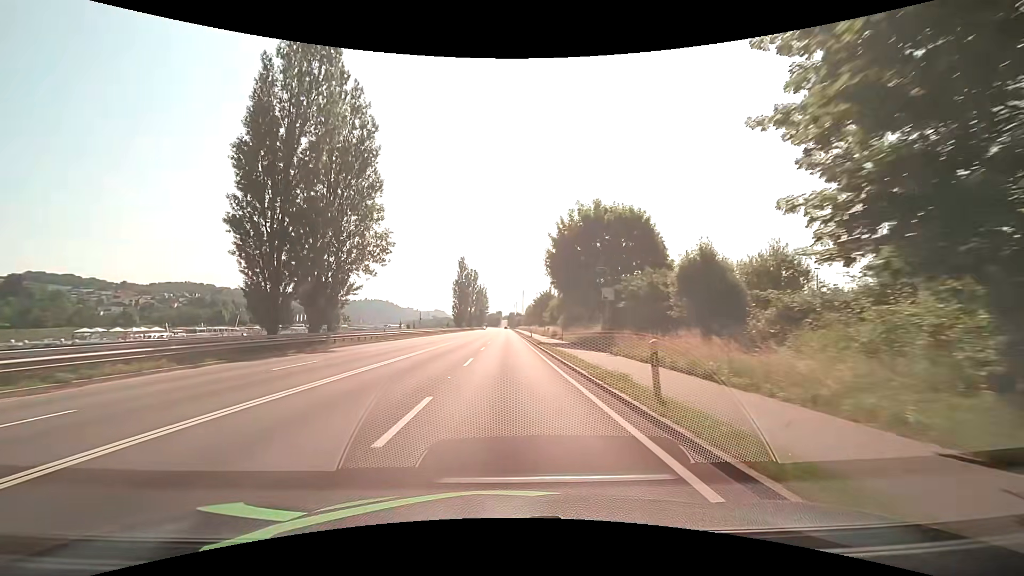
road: primary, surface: asphalt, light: Day
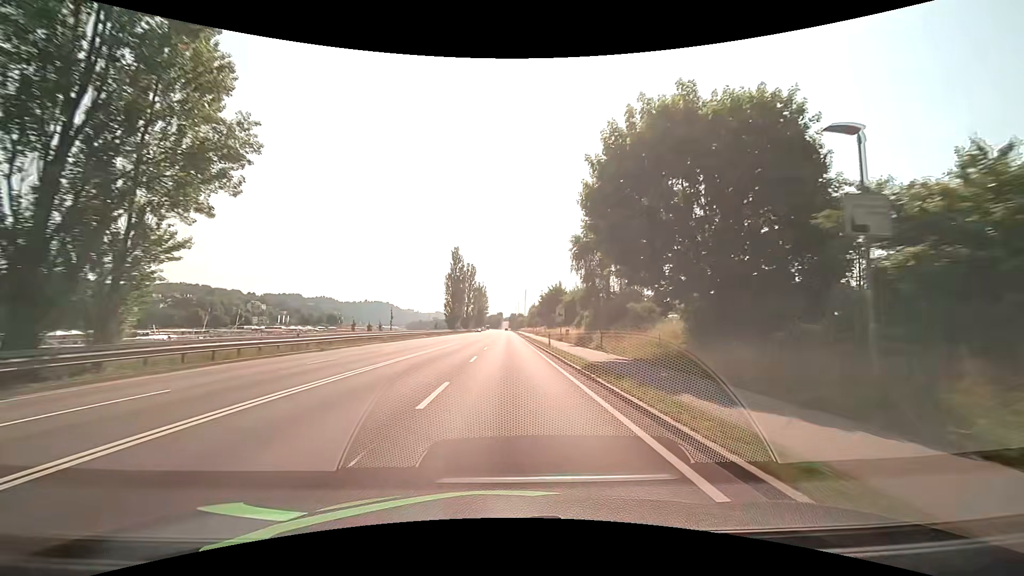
(-0.1, +21.5) m; -1°
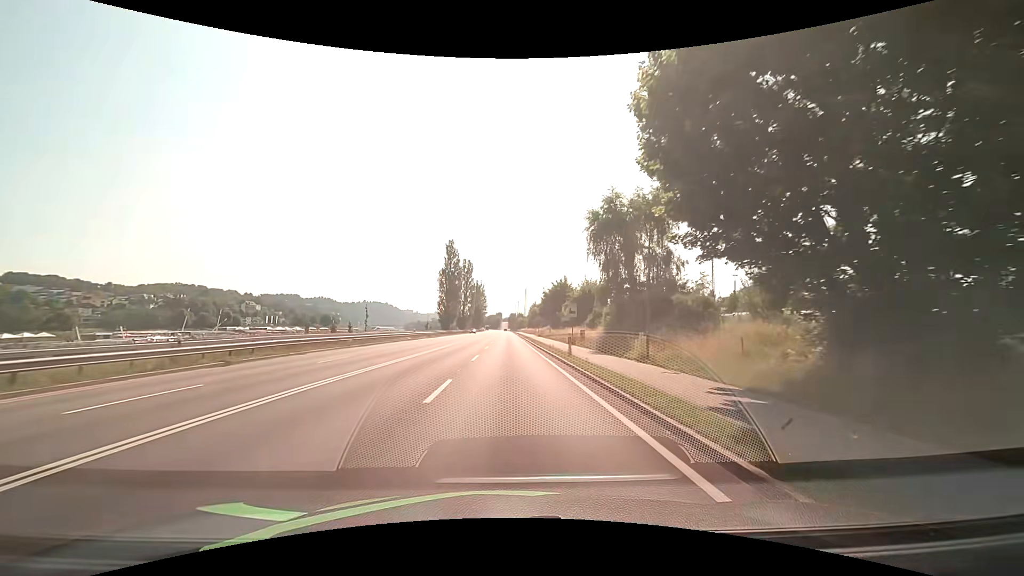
(0.0, +10.7) m; 0°
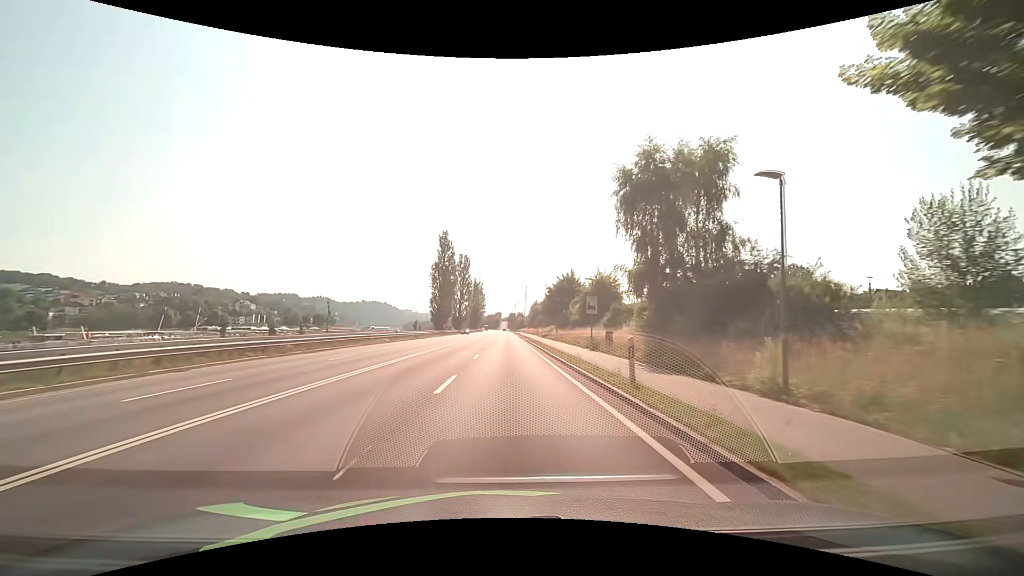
(0.0, +10.7) m; 0°
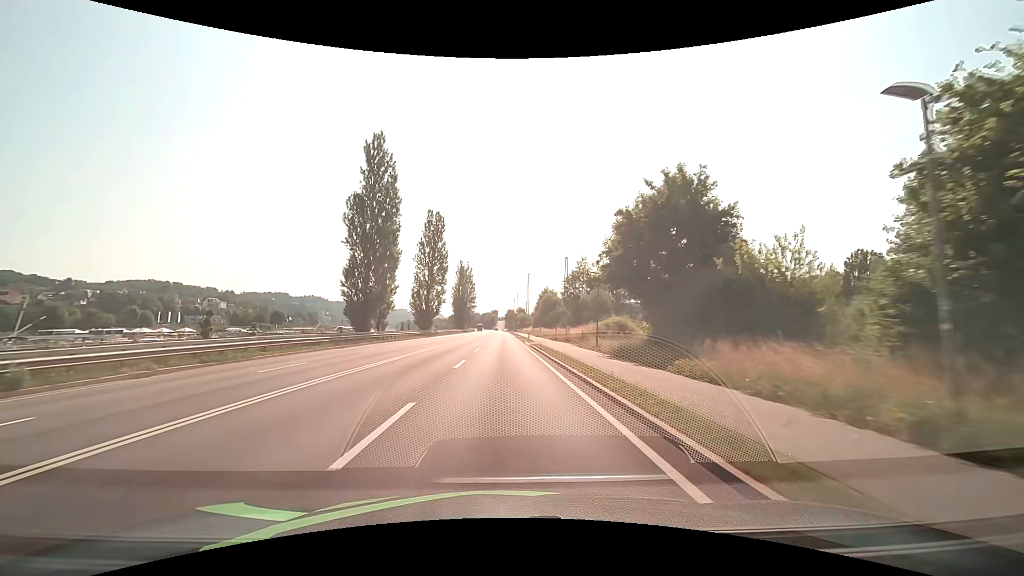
(+0.2, +53.6) m; +1°
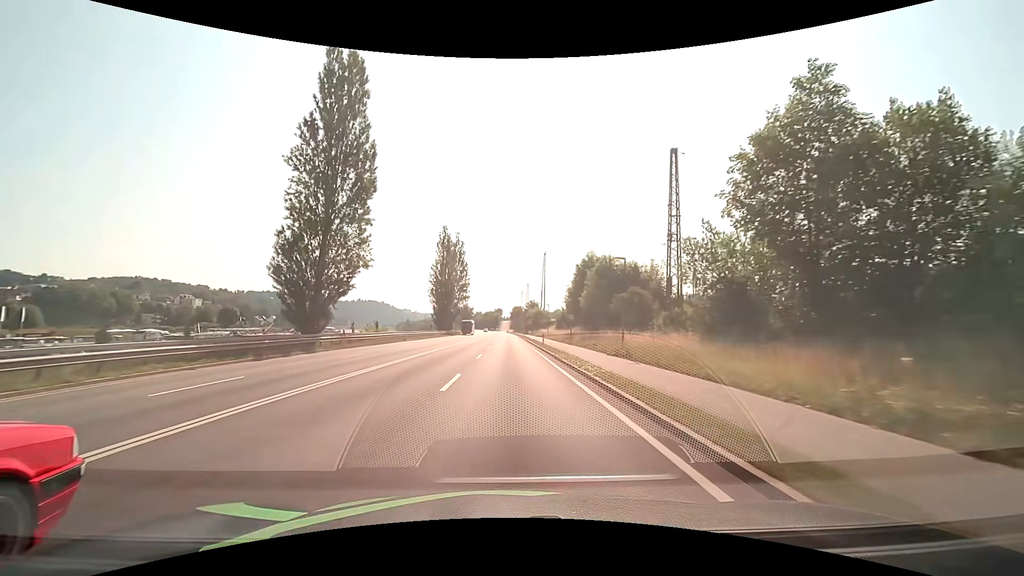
(-0.6, +53.7) m; -1°
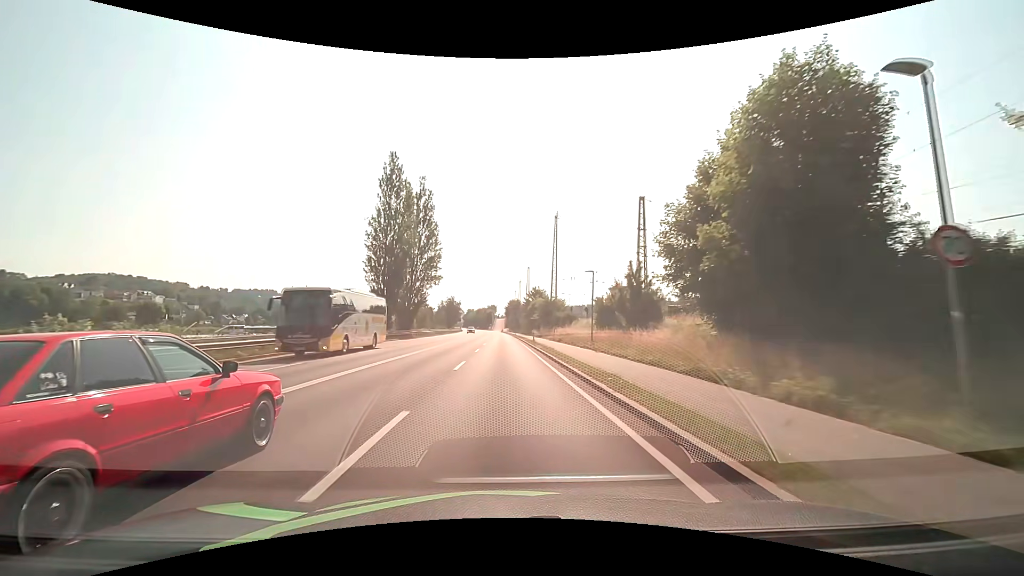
(+0.3, +43.1) m; +1°
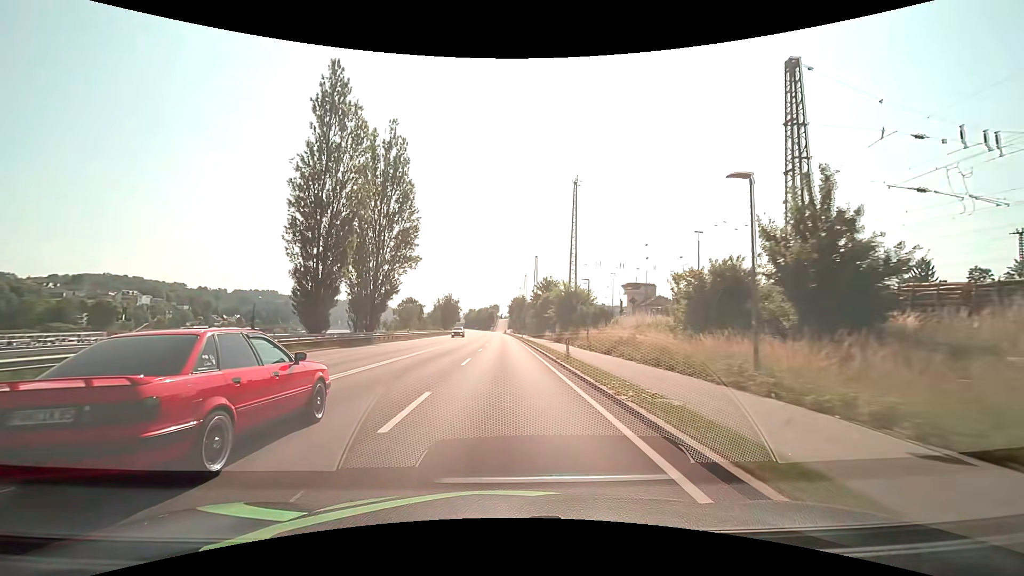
(-0.1, +21.6) m; -1°
(0, +10) (0, +20) (0, +30) (0, +40) (0, +50) (0, +60) (0, +70) (0, +80) (-1, +90) (-1, +100) m
